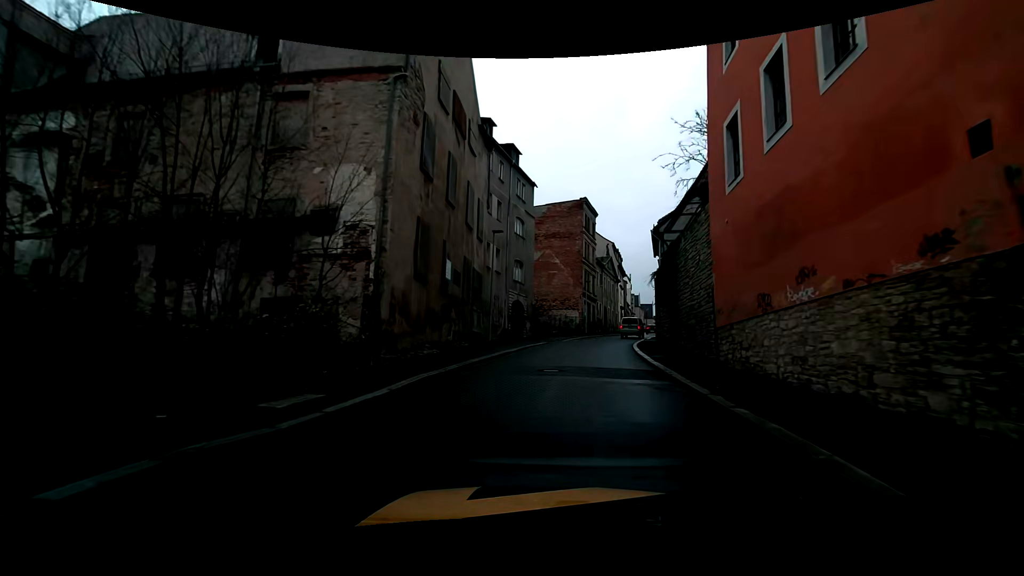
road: primary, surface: asphalt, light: Day
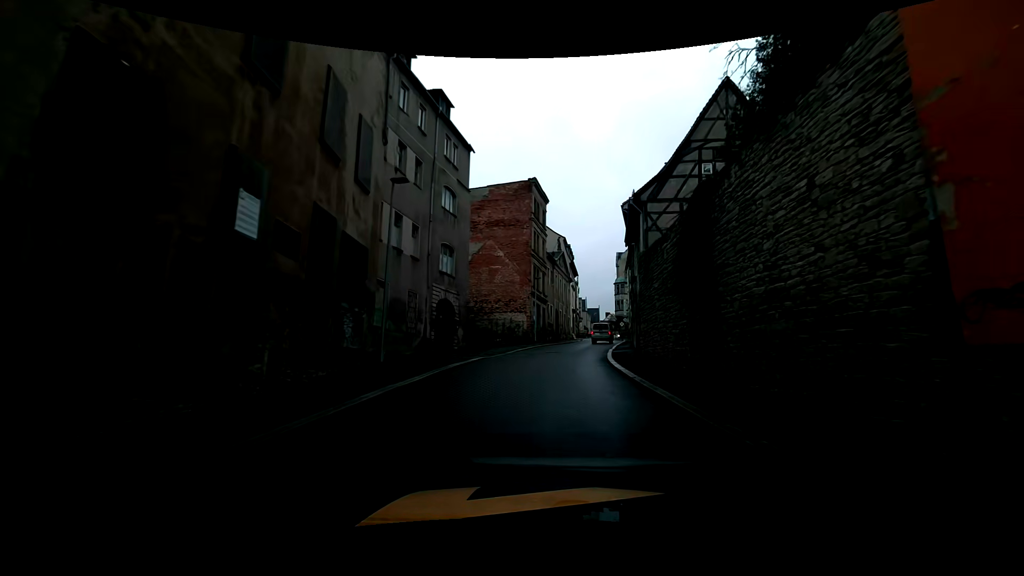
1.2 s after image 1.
(+0.5, +10.5) m; +4°
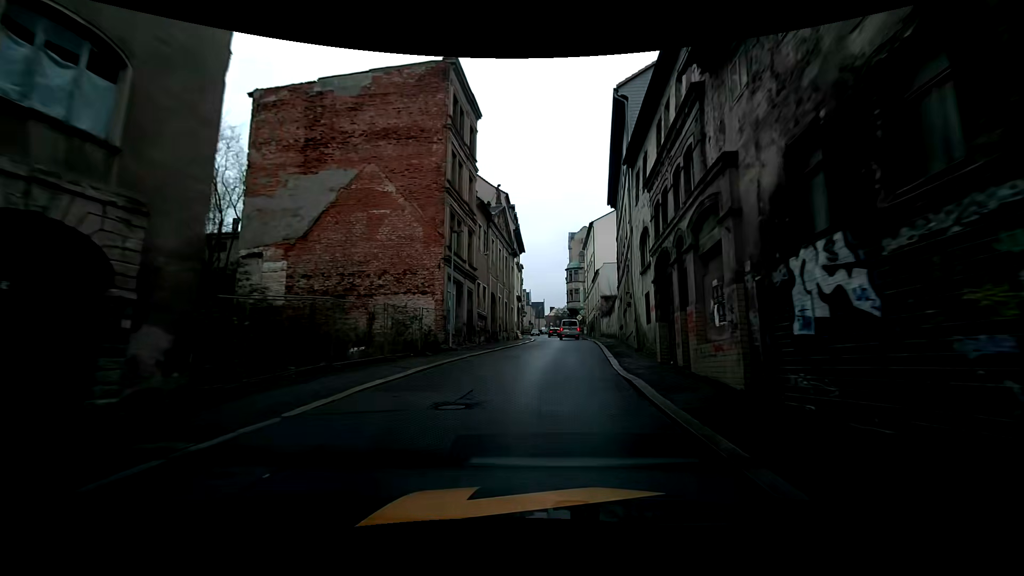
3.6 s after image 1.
(+1.8, +21.2) m; +9°
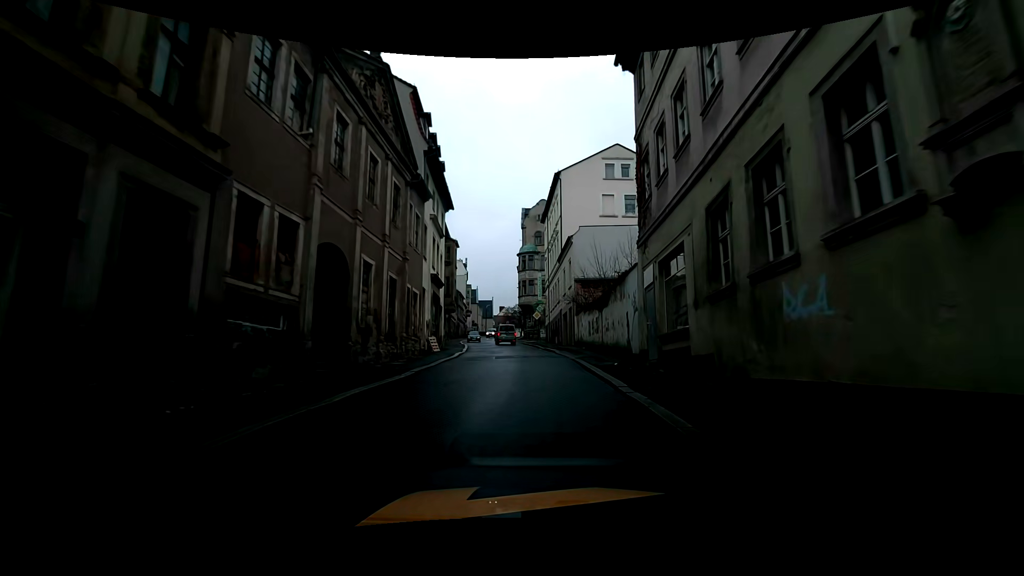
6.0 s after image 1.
(+1.2, +21.8) m; +5°
